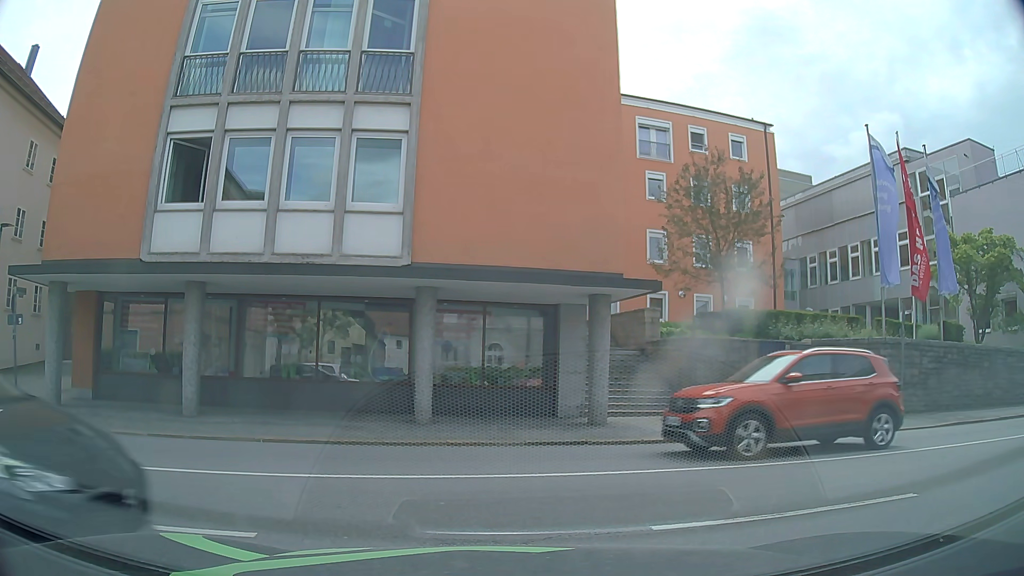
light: Day
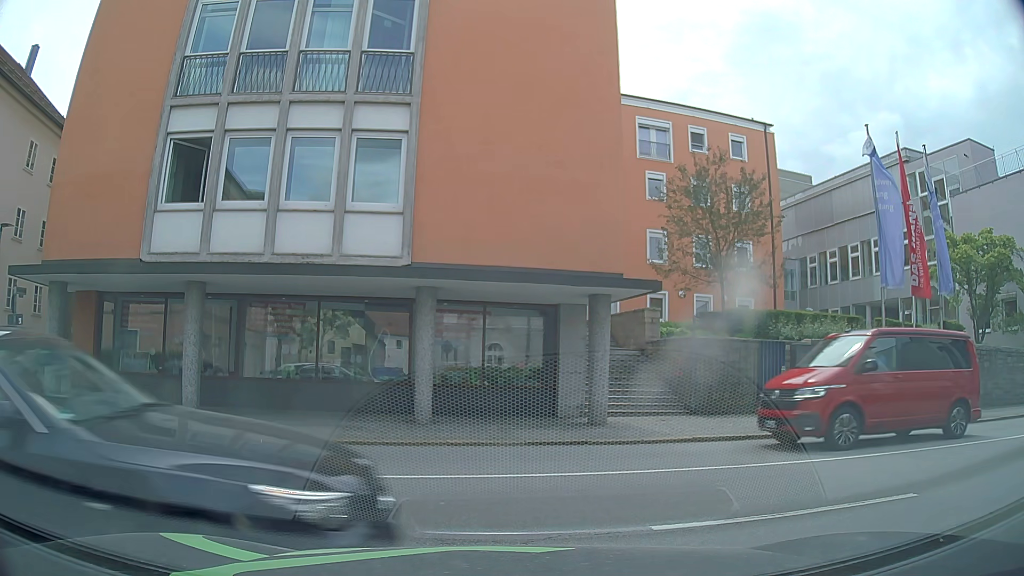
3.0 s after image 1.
(0.0, 0.0) m; 0°
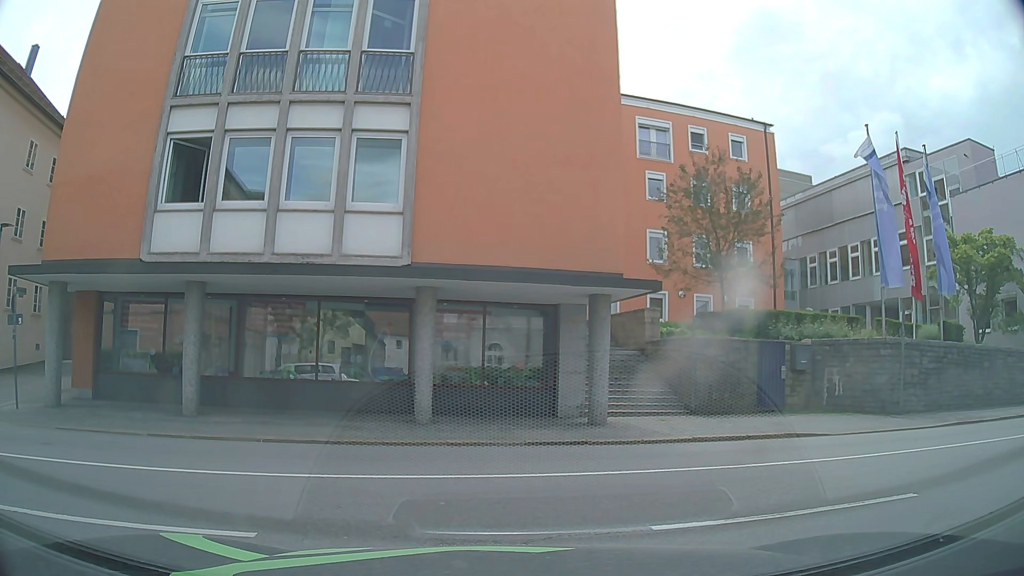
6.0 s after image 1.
(0.0, 0.0) m; 0°
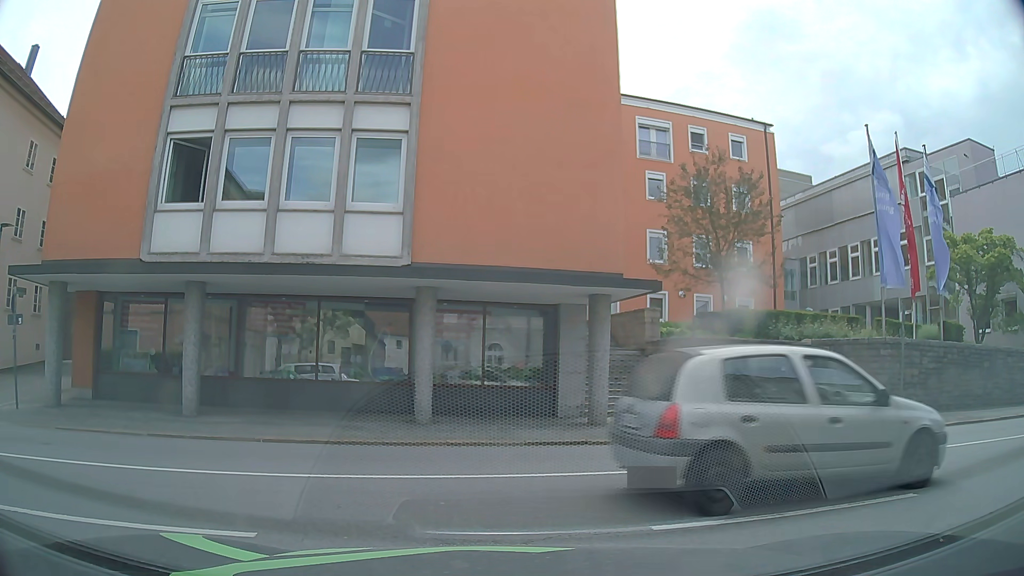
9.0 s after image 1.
(0.0, 0.0) m; 0°
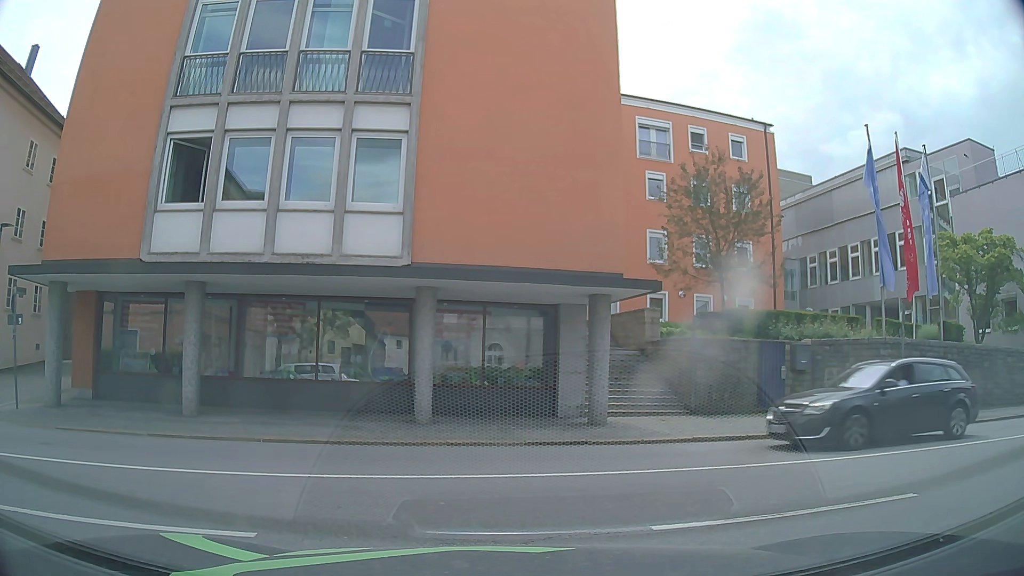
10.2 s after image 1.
(0.0, 0.0) m; 0°
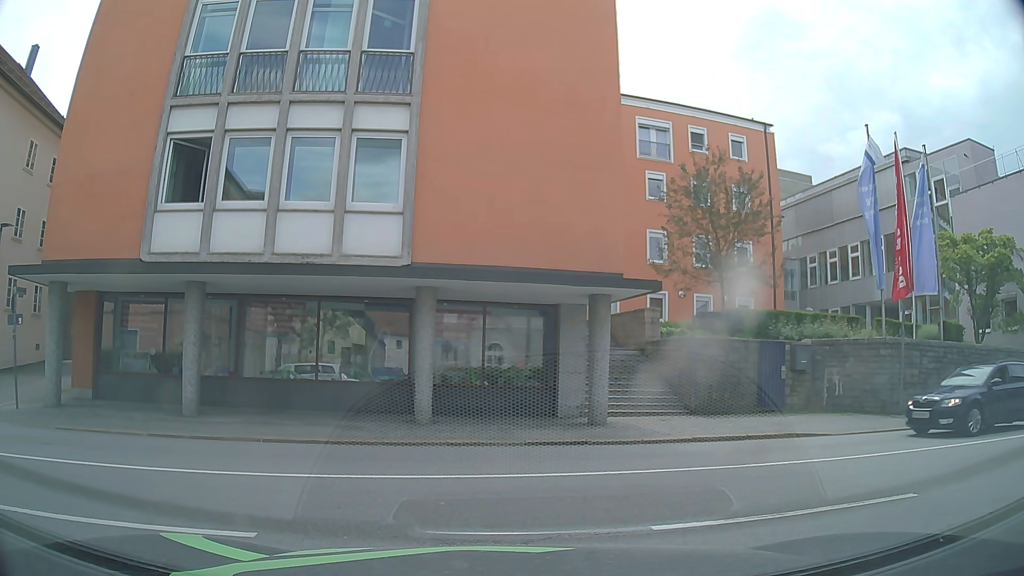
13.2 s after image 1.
(0.0, 0.0) m; 0°
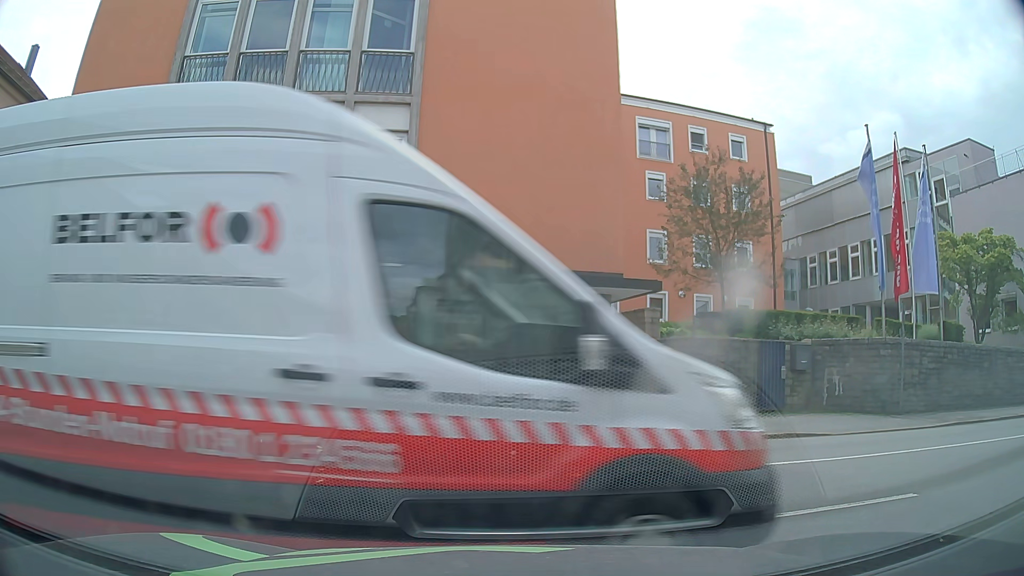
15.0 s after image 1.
(0.0, 0.0) m; 0°
